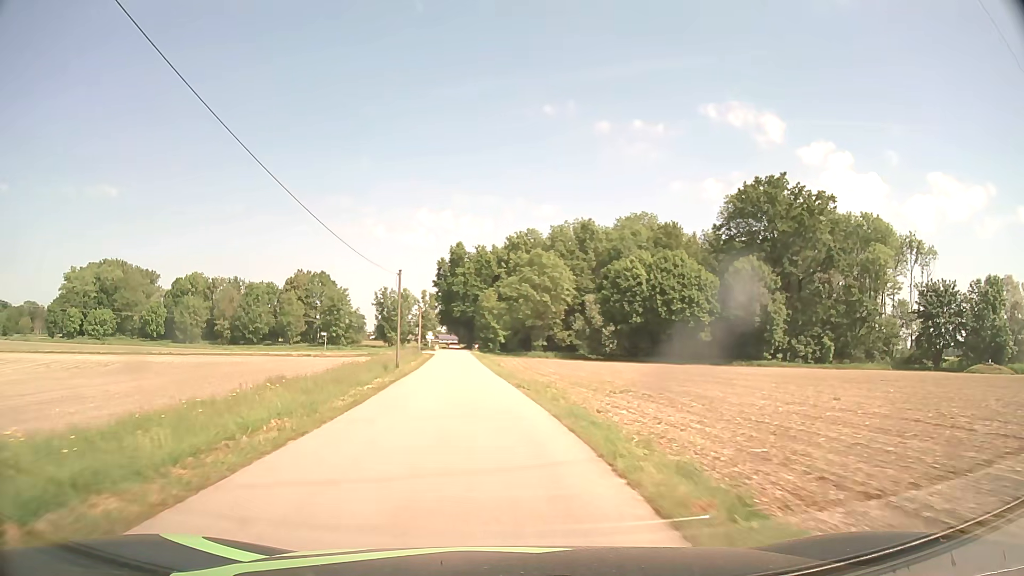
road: unclassified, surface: asphalt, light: Day
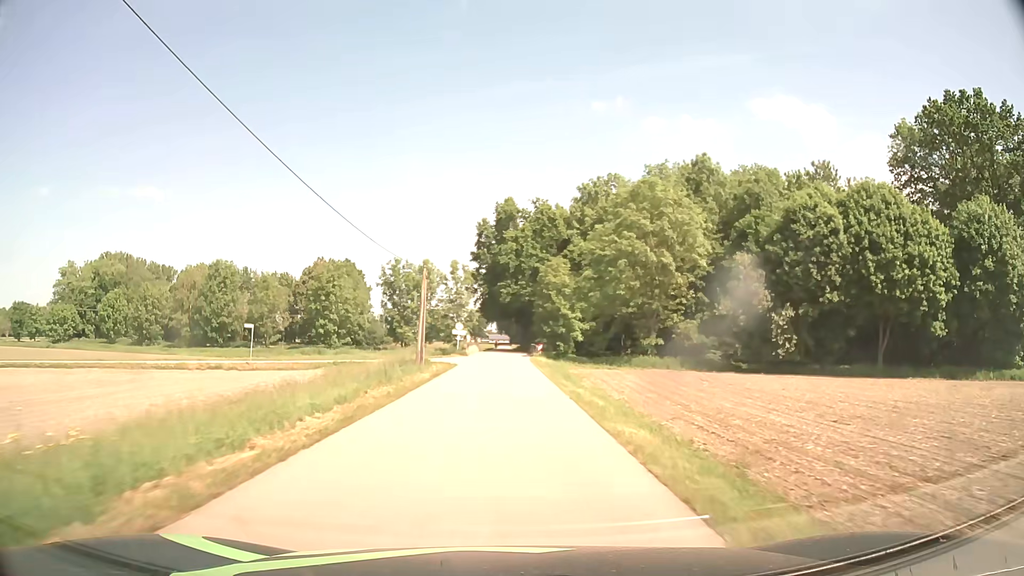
(-2.7, +39.0) m; -5°
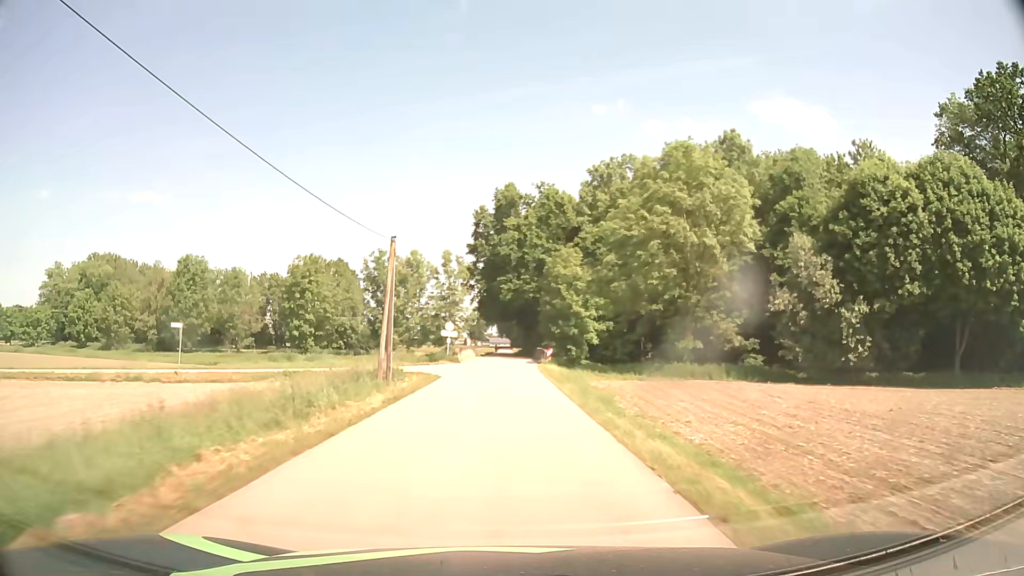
(0.0, +10.0) m; 0°
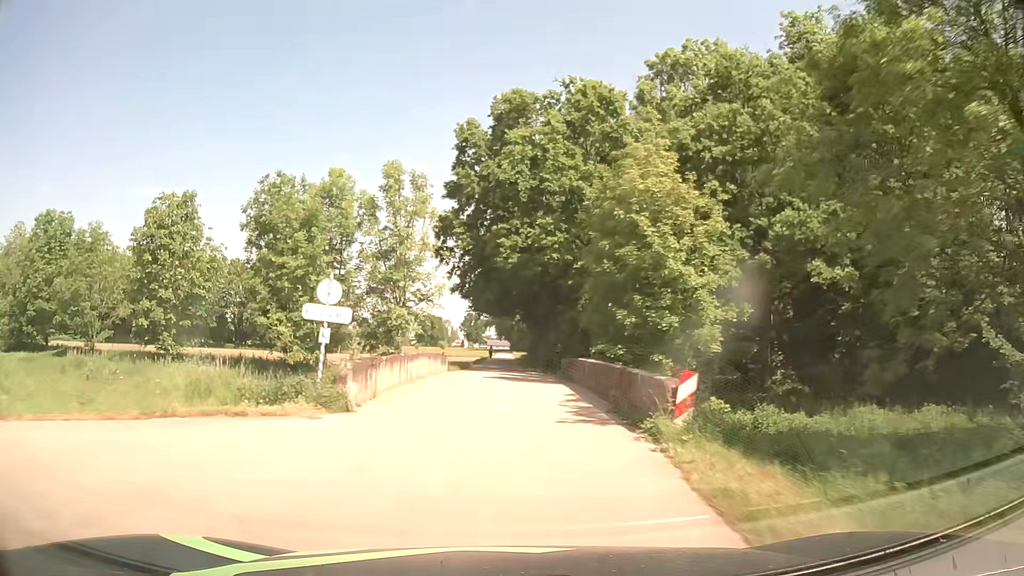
(-0.1, +30.4) m; 0°
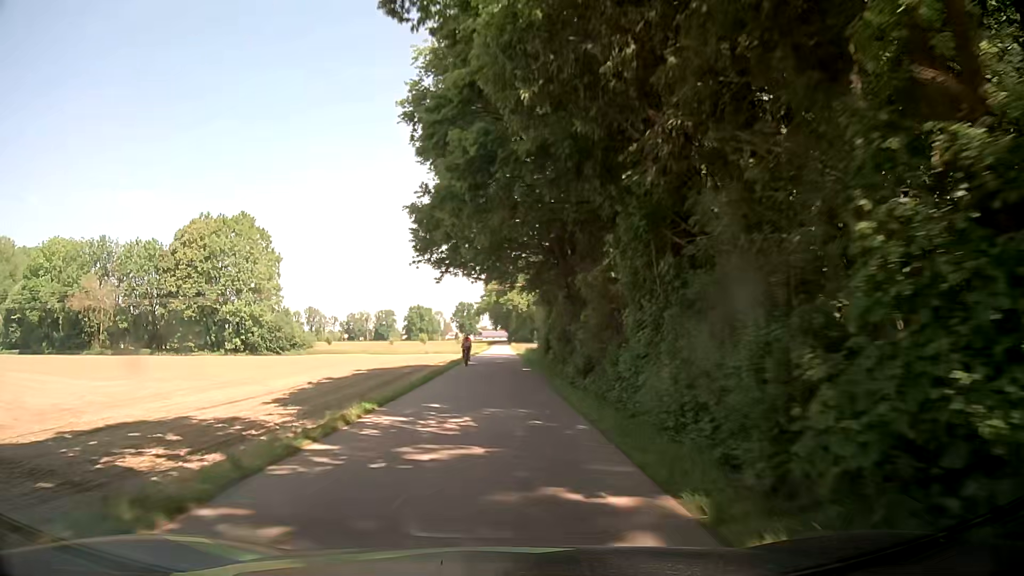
(+0.1, +40.5) m; 0°
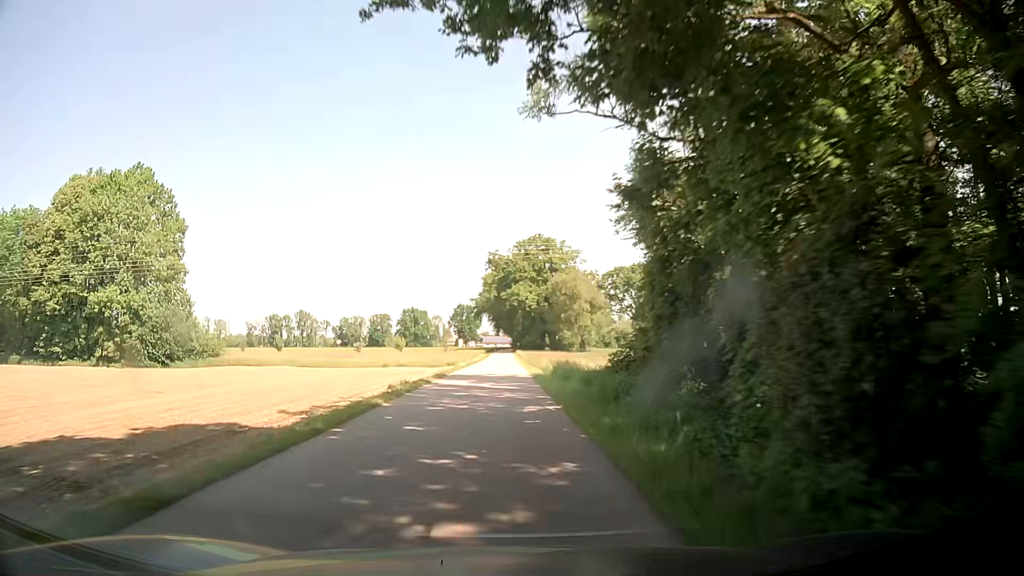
(0.0, +41.0) m; 0°
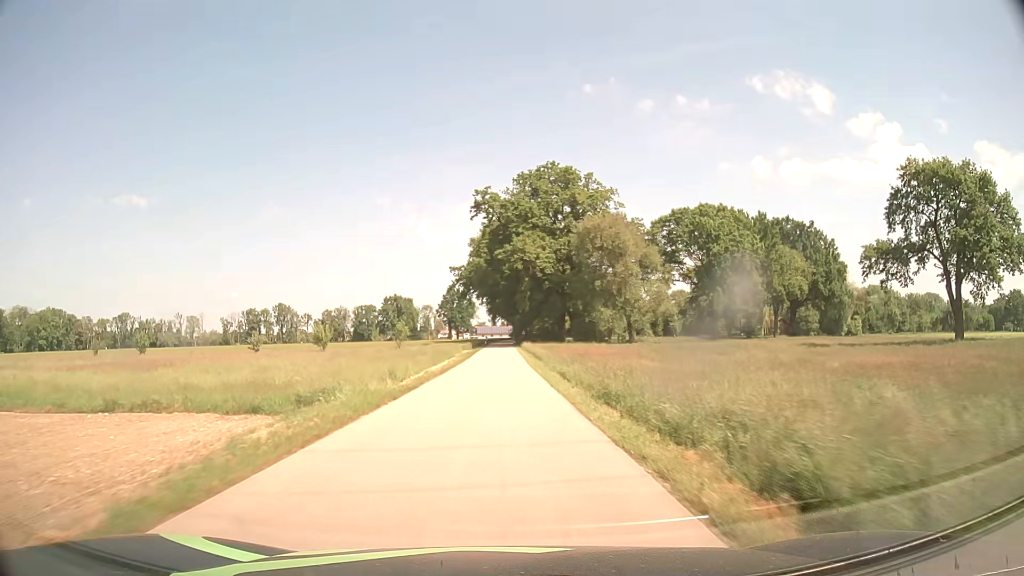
(+0.5, +52.7) m; +1°
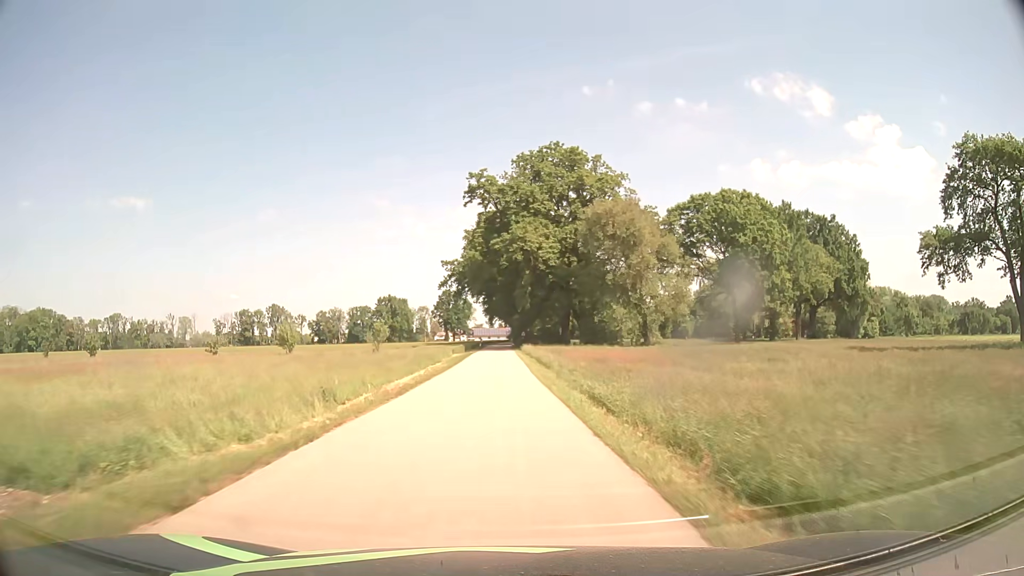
(0.0, +10.8) m; 0°
(0, +10) (0, +20) (0, +30) (0, +40) (0, +50) (0, +60) (0, +70) (-1, +80) (-1, +90) (-1, +100) m
